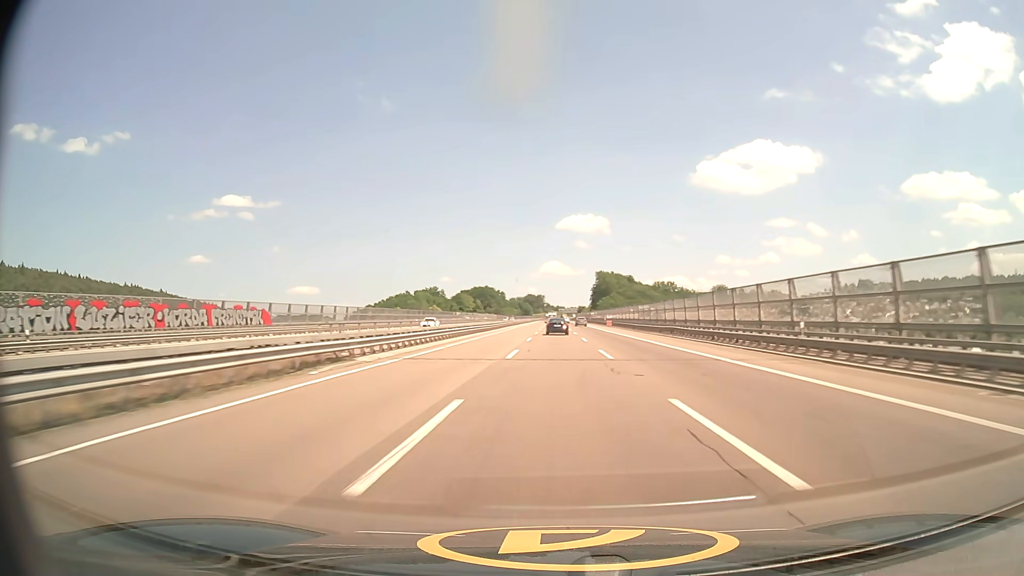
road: motorway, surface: asphalt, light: Day
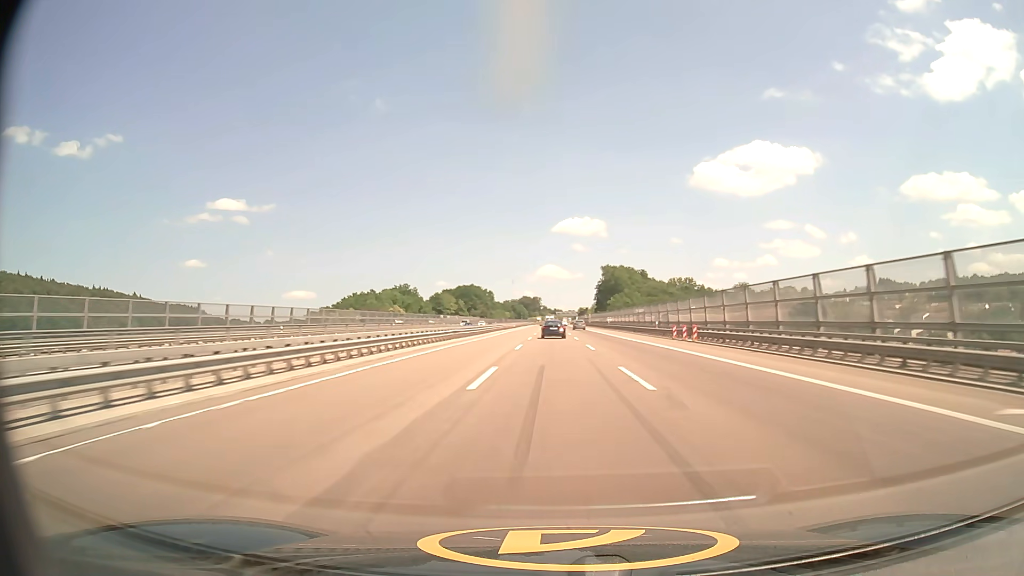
(0.0, +63.4) m; 0°
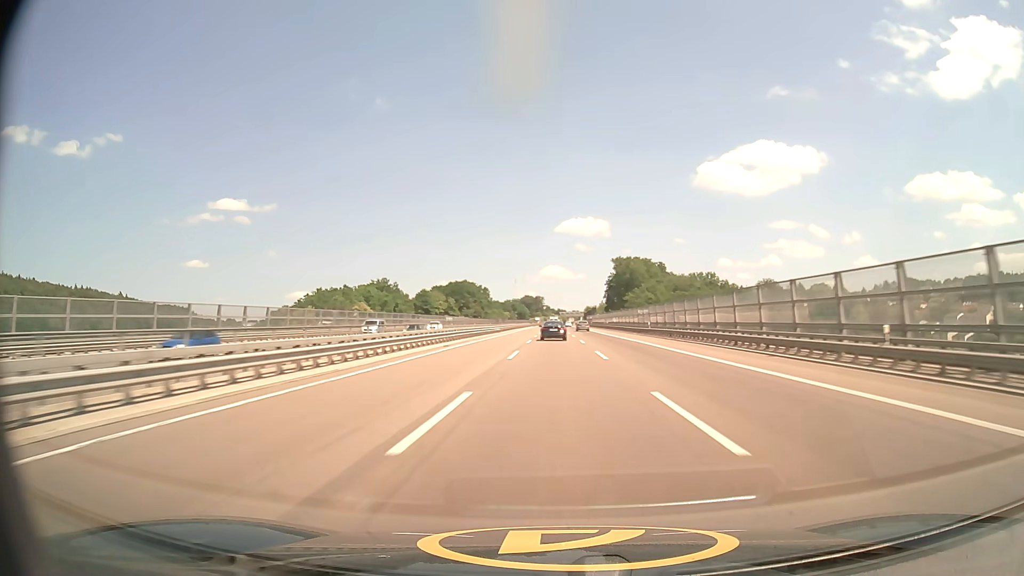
(-0.1, +41.9) m; 0°
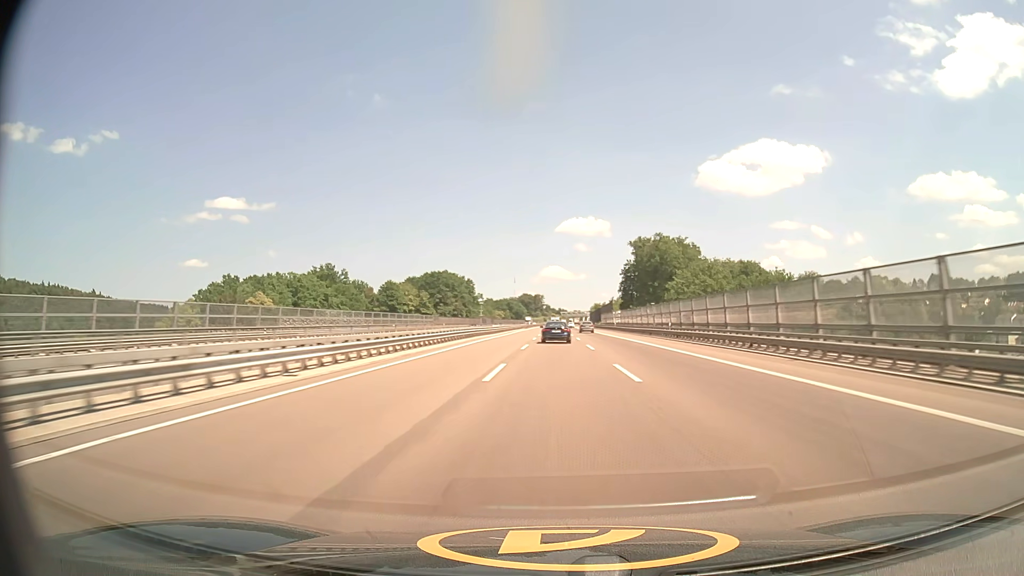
(0.0, +62.3) m; 0°
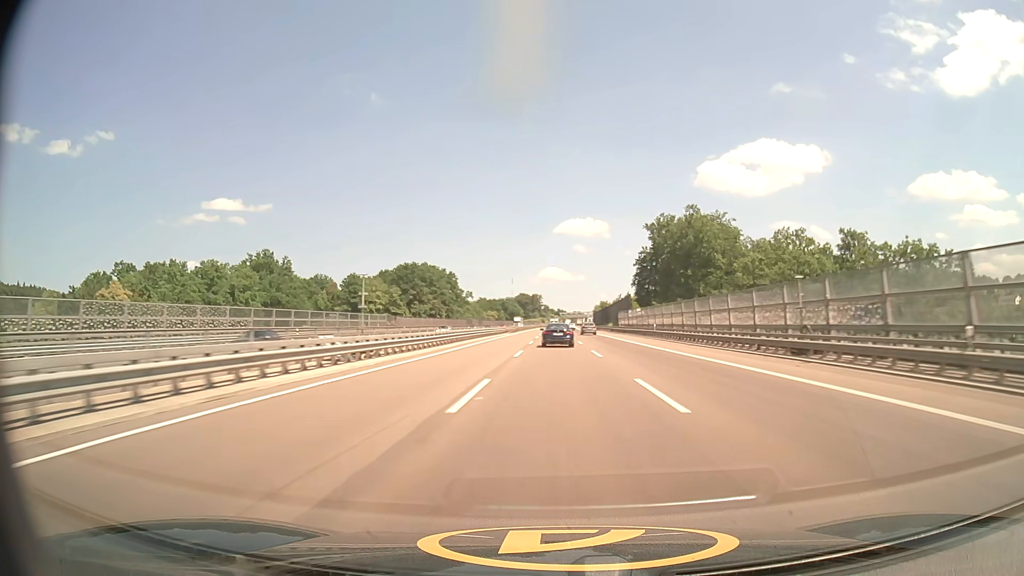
(+0.1, +41.3) m; 0°
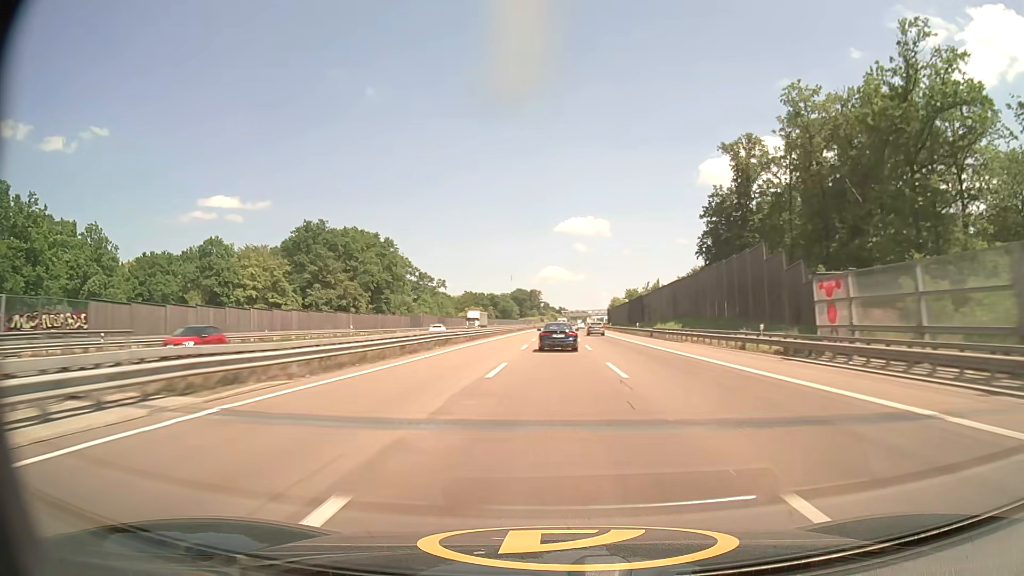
(0.0, +82.2) m; 0°
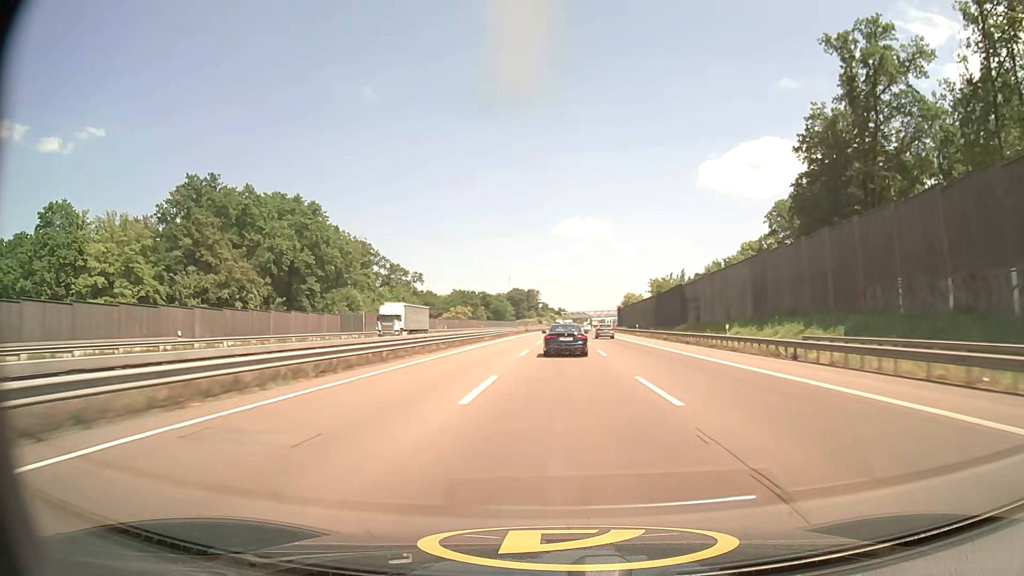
(0.0, +41.2) m; 0°
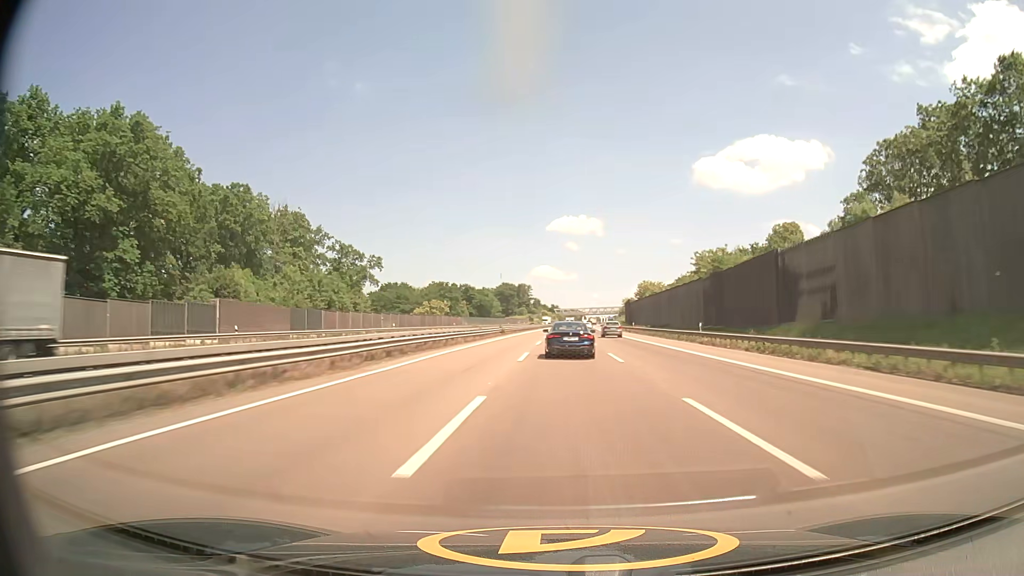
(+0.1, +41.1) m; 0°
(0, +10) (0, +20) (0, +30) (0, +40) (+1, +50) (+1, +60) (+1, +70) (+1, +80) (+2, +90) (+2, +100) m
